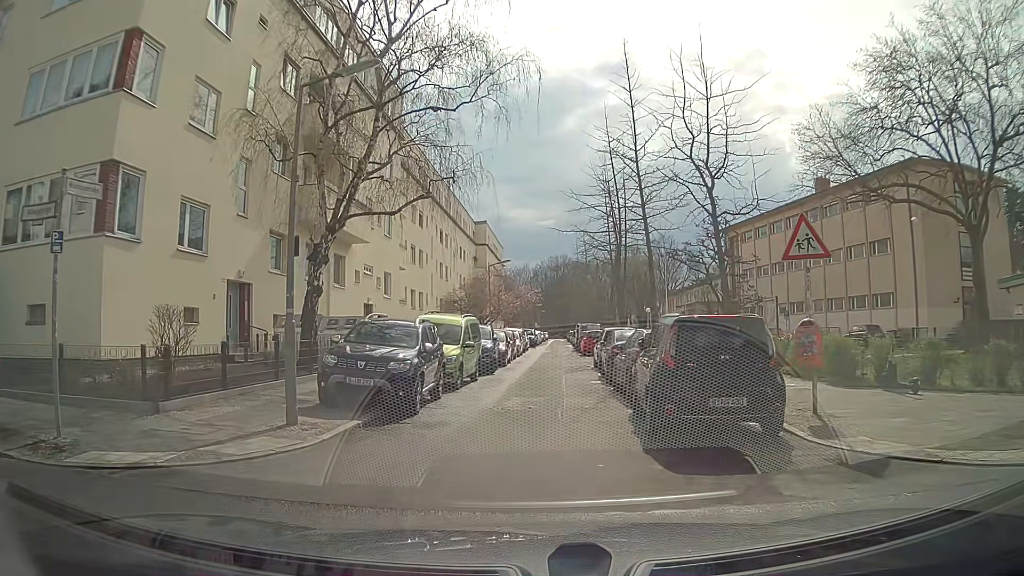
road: residential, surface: asphalt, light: Day
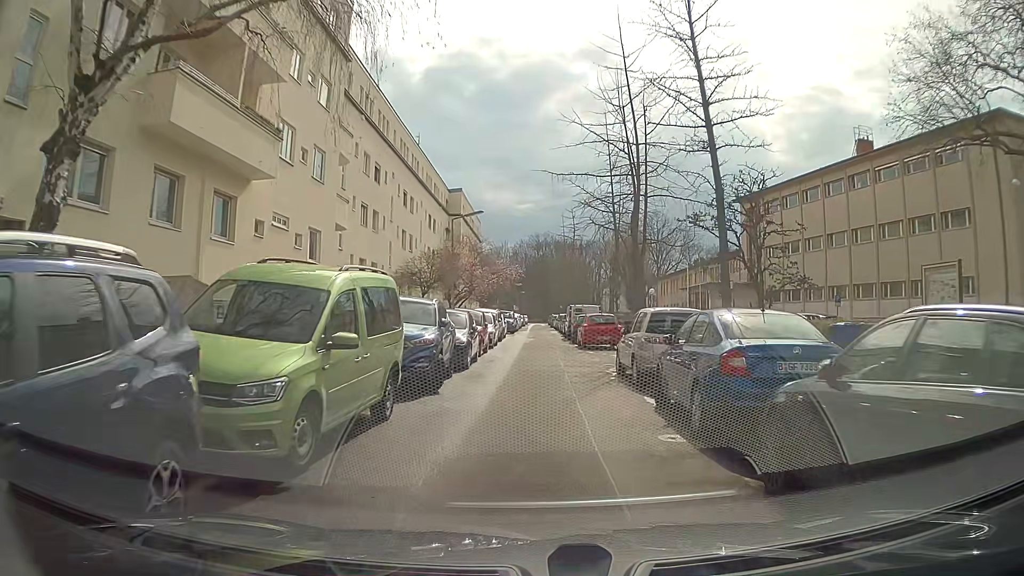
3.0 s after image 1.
(+0.1, +11.5) m; +2°
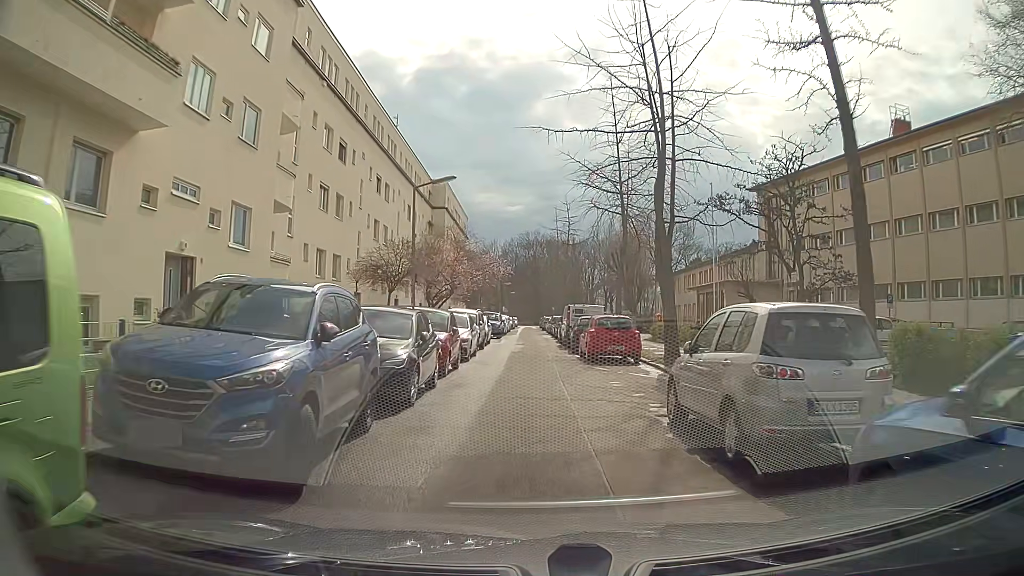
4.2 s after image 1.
(+0.1, +7.0) m; +1°
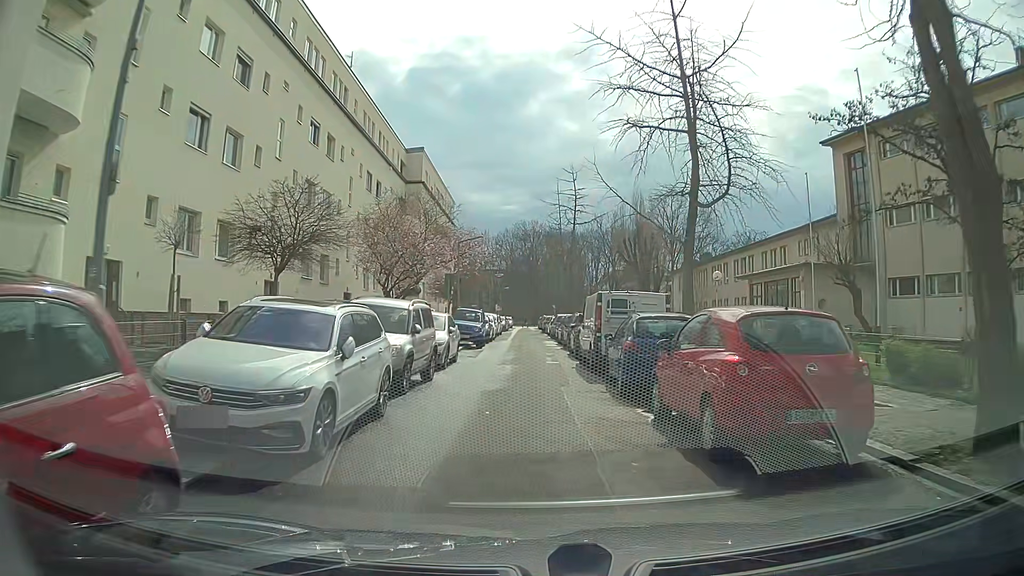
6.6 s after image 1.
(+0.2, +14.7) m; 0°
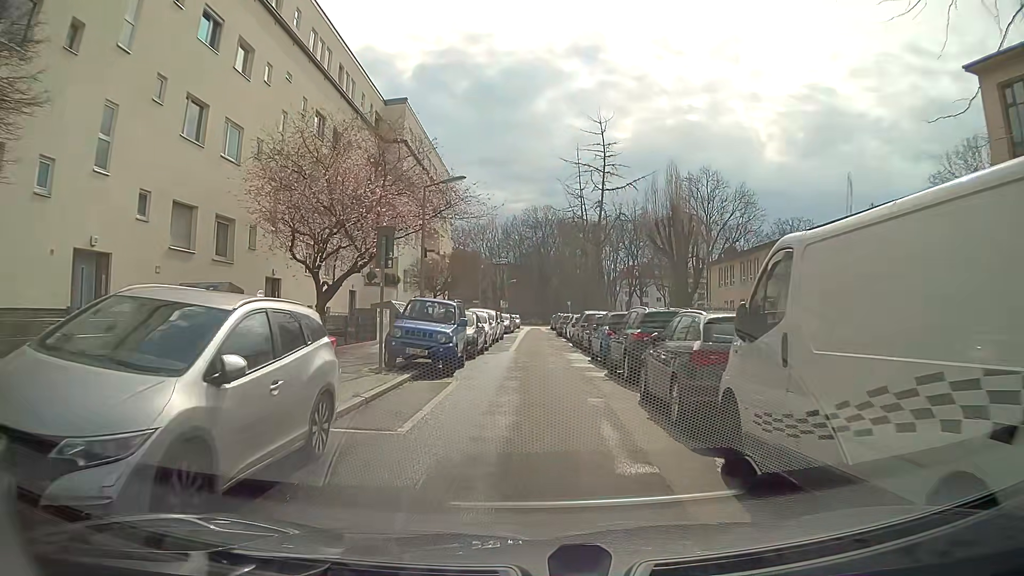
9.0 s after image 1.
(+0.1, +14.1) m; 0°
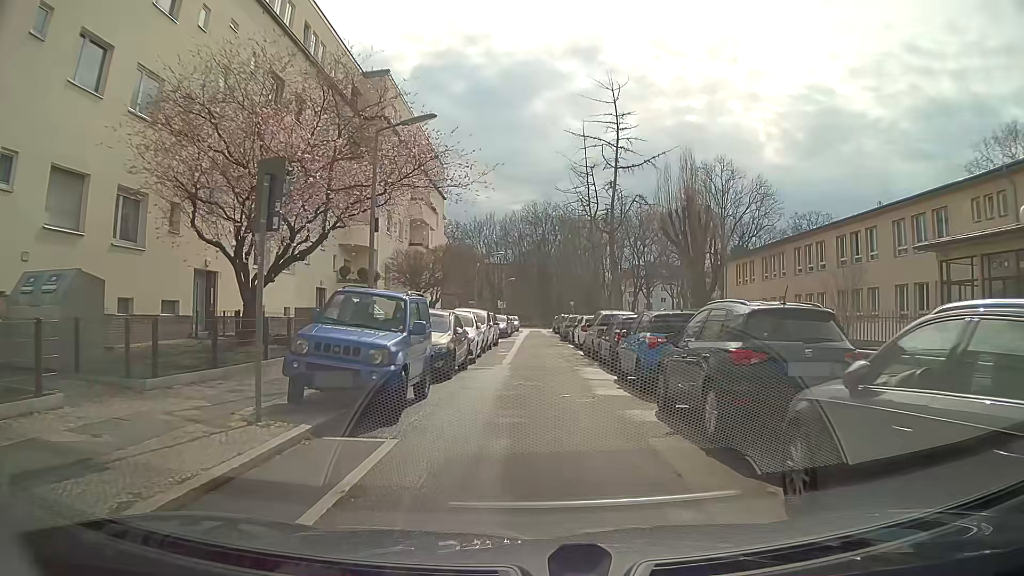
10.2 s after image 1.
(+0.1, +6.4) m; +1°
